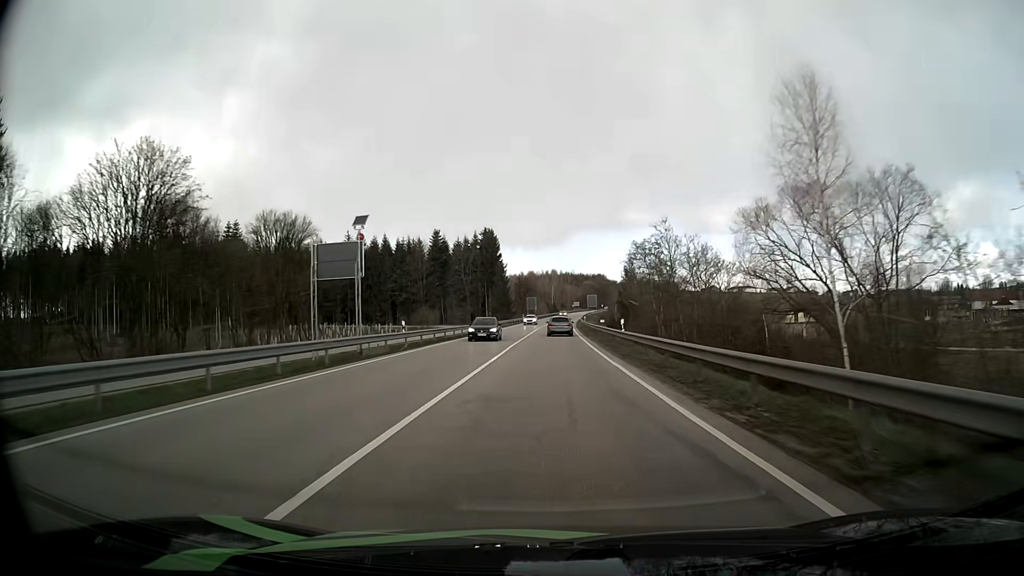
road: primary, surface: asphalt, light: Day
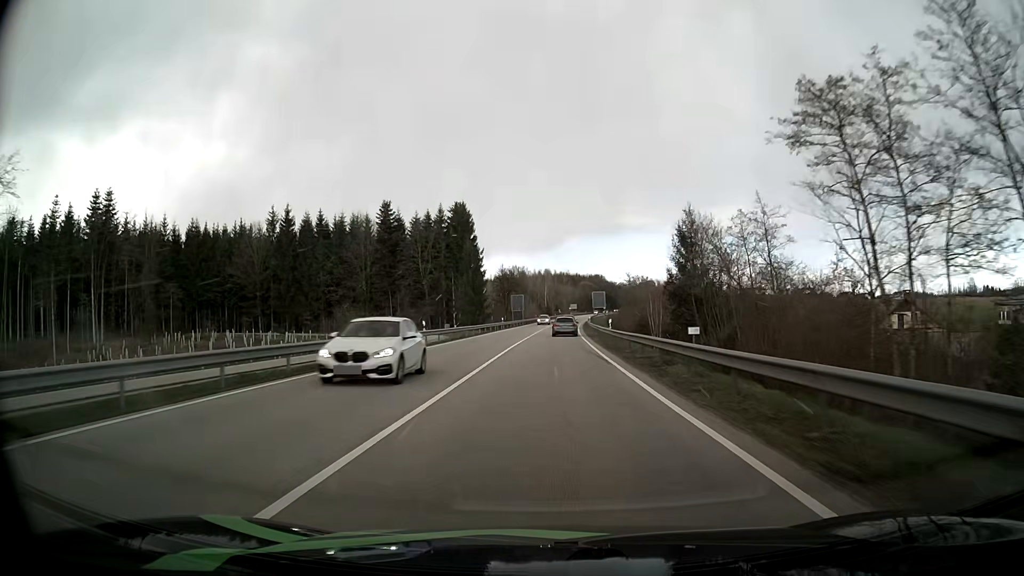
(+0.2, +39.3) m; 0°
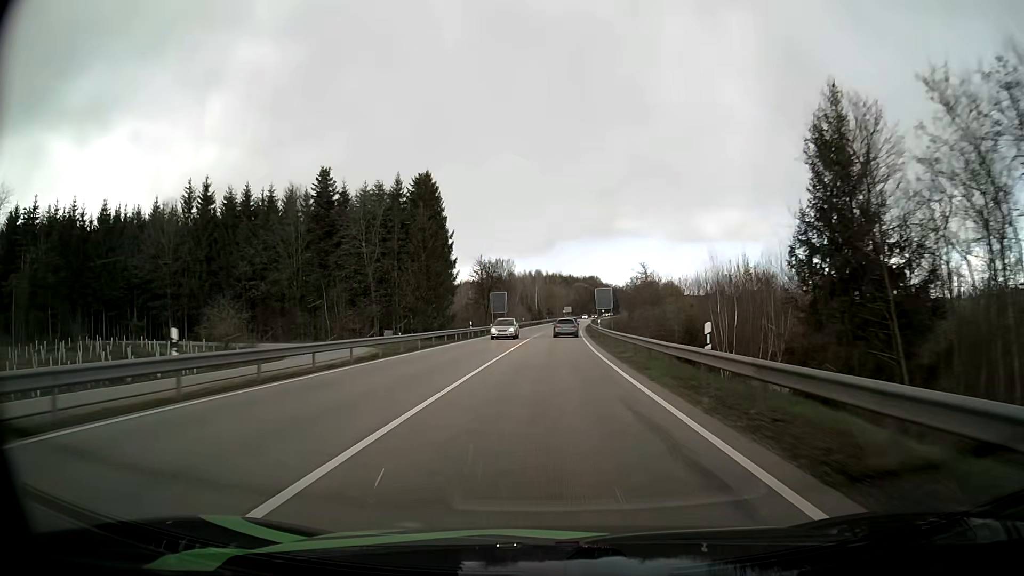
(+0.2, +26.0) m; +1°
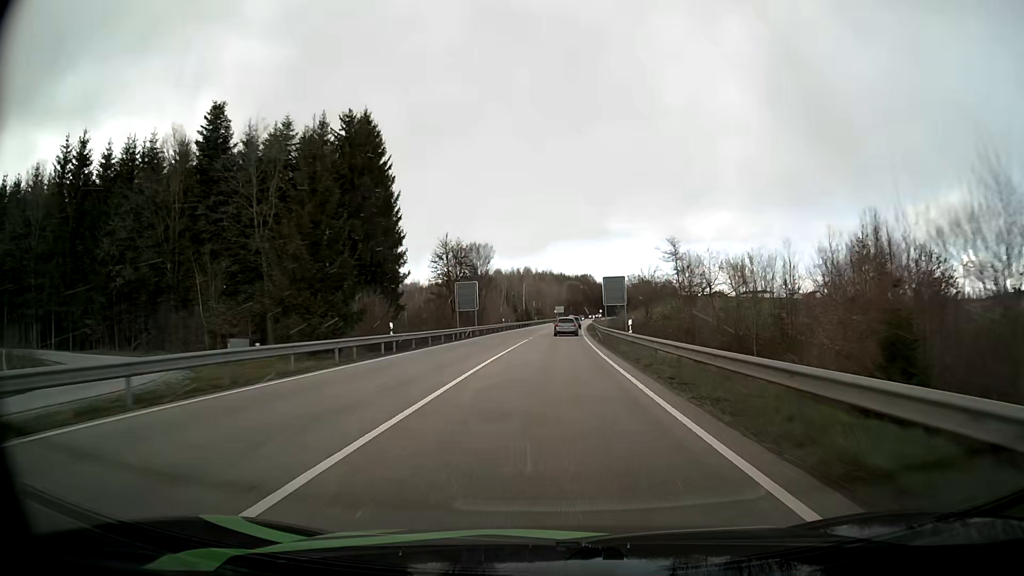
(+0.2, +25.8) m; +1°
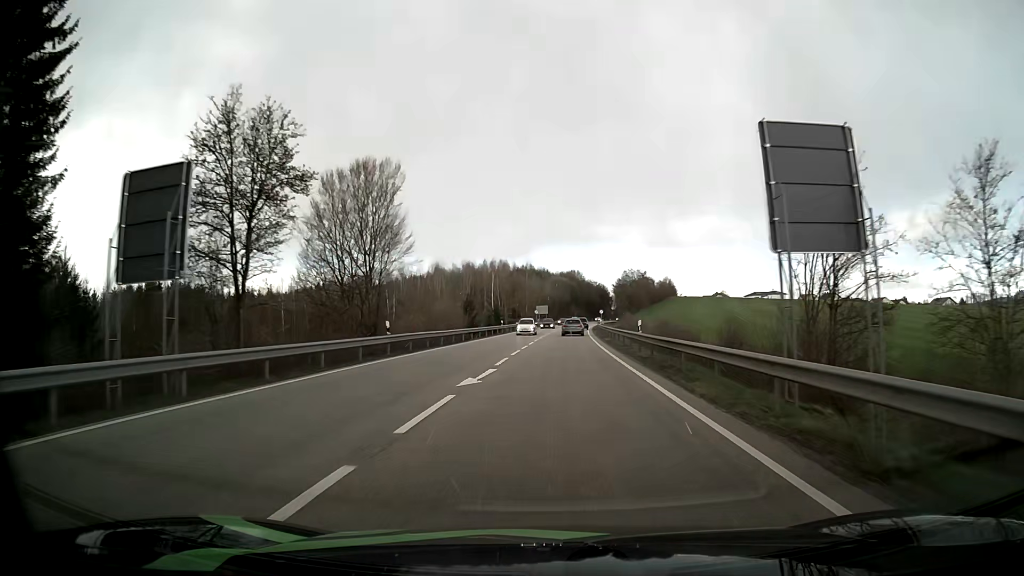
(+0.7, +50.7) m; +2°
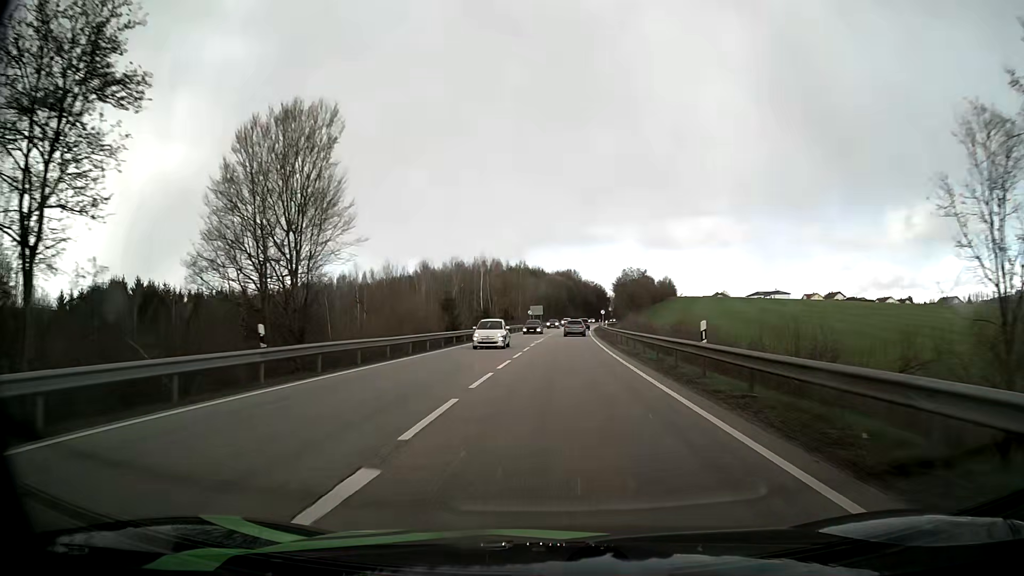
(+0.1, +12.5) m; 0°
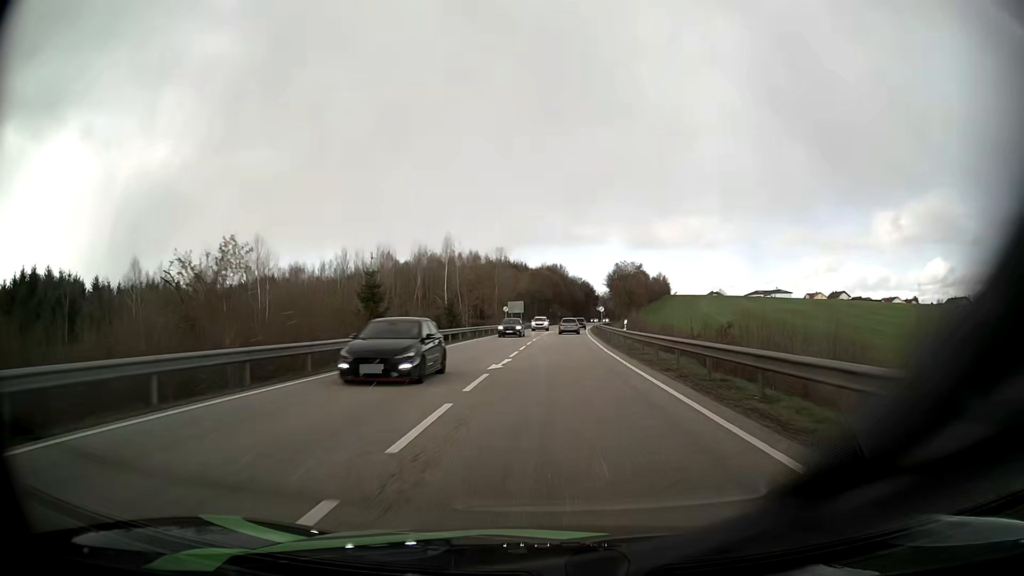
(+0.3, +24.7) m; +1°
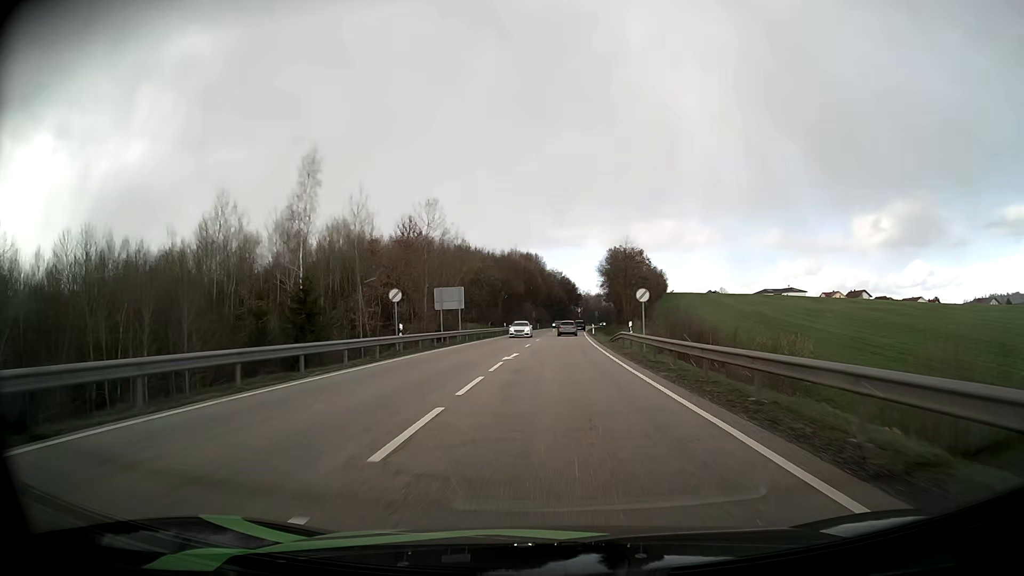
(+0.8, +48.5) m; +2°
(0, +10) (0, +20) (0, +30) (+1, +40) (+1, +50) (+1, +60) (+2, +70) (+2, +80) (+3, +90) (+4, +100) m
